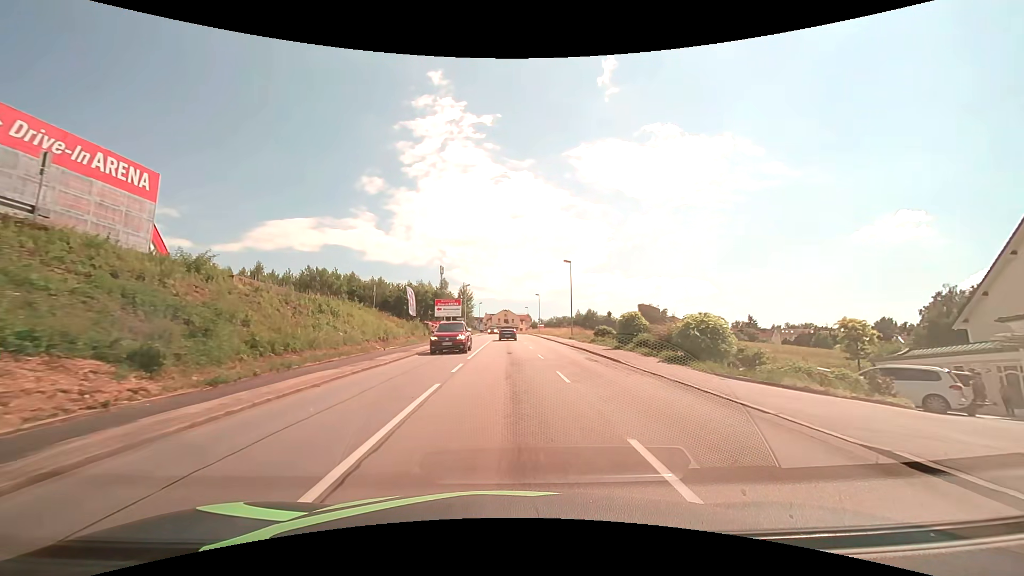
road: tertiary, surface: asphalt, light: Day
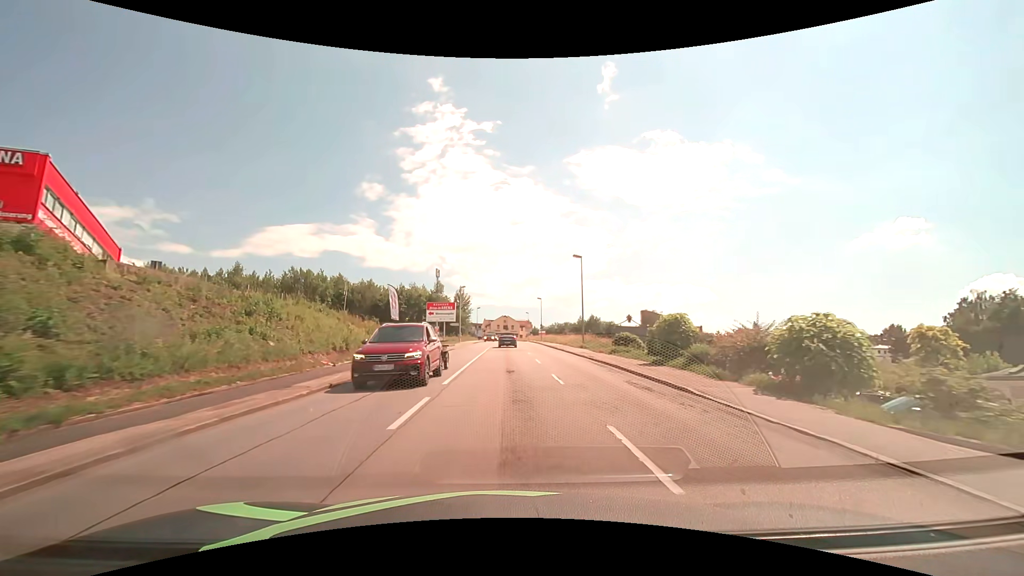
(+0.1, +7.8) m; +1°
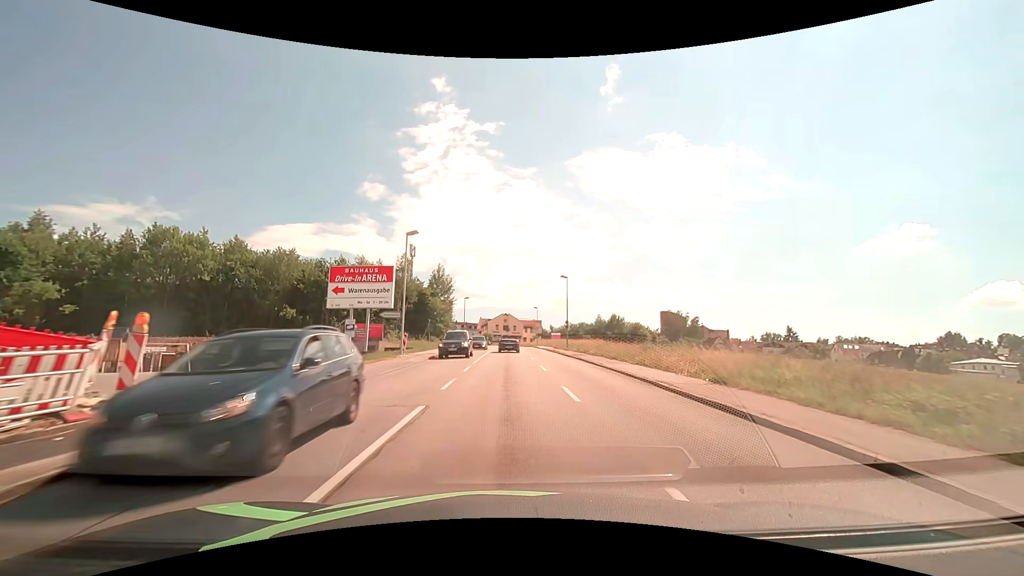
(-0.2, +39.0) m; 0°
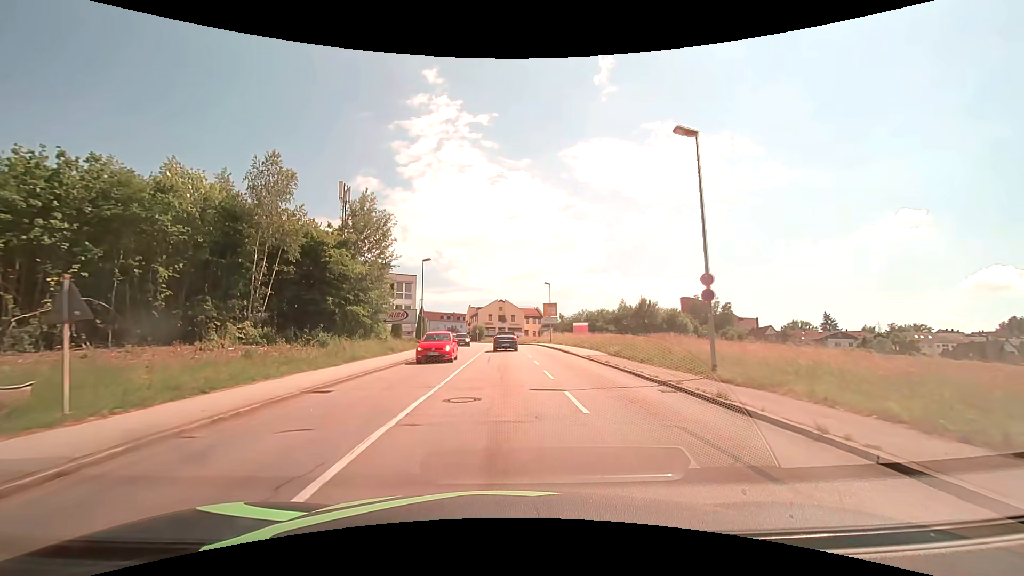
(+0.1, +38.8) m; 0°
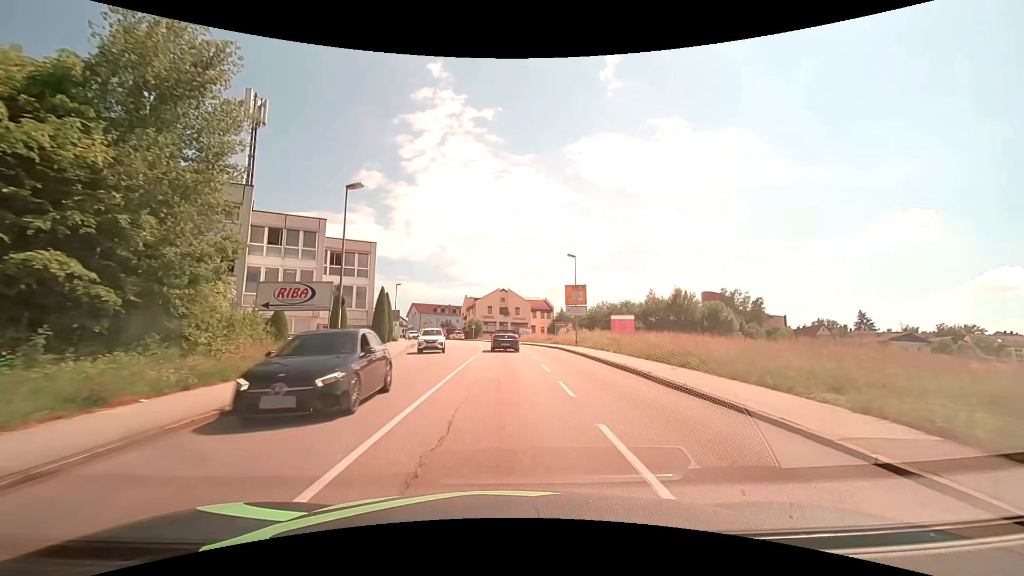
(-0.1, +22.5) m; 0°
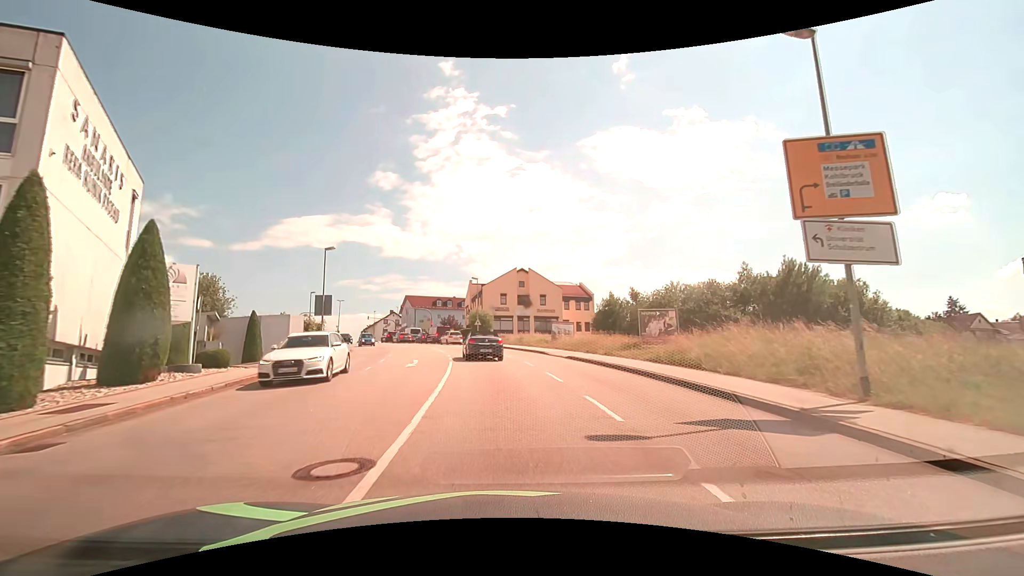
(-0.4, +33.5) m; -2°
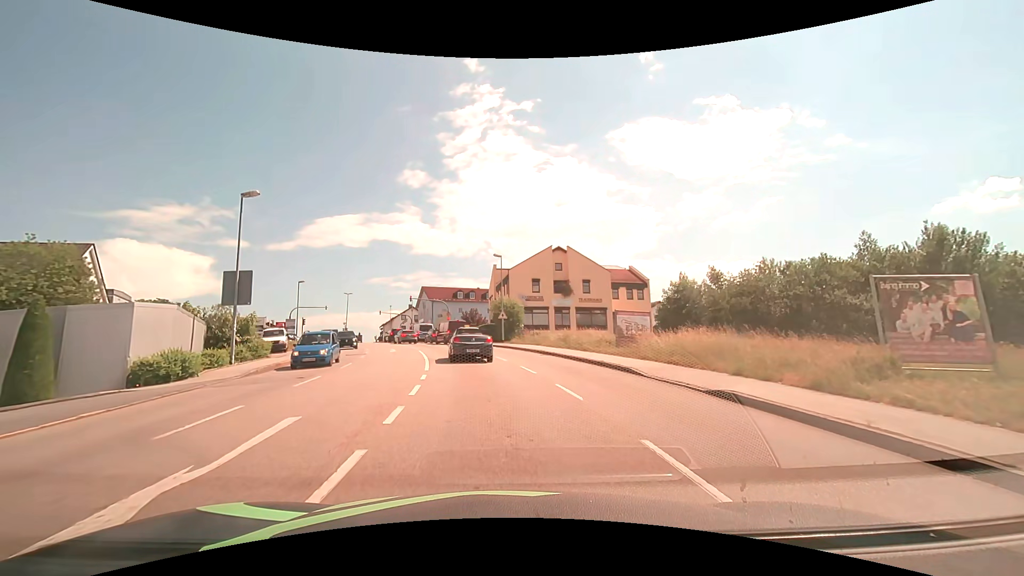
(-0.4, +16.2) m; -3°
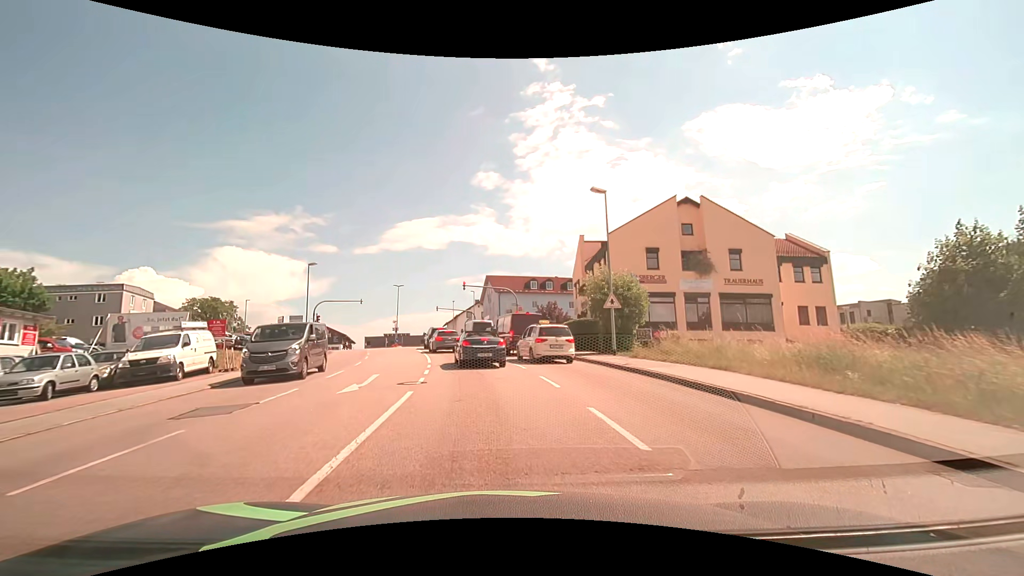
(-1.6, +21.3) m; -9°
